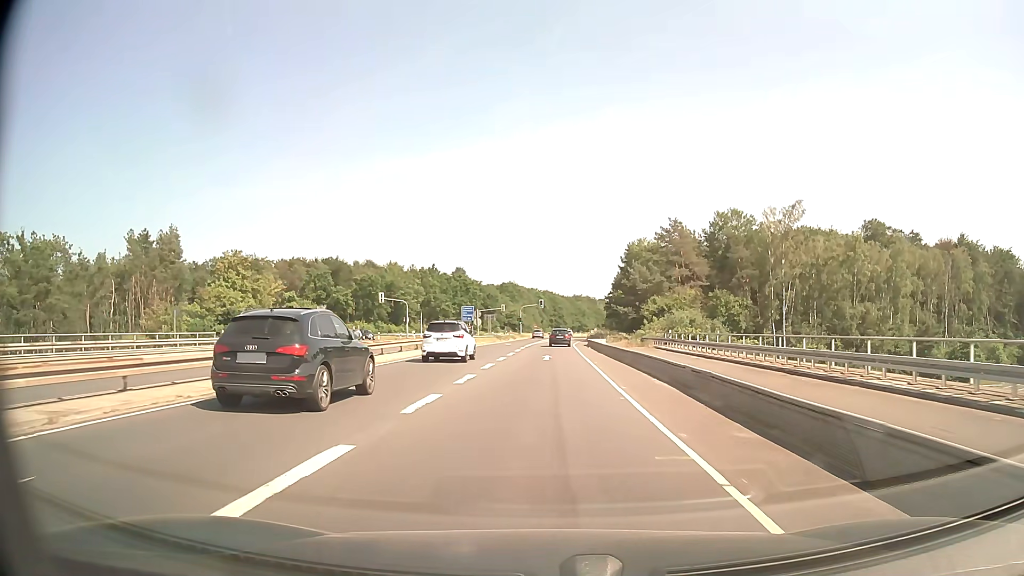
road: secondary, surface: asphalt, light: Day
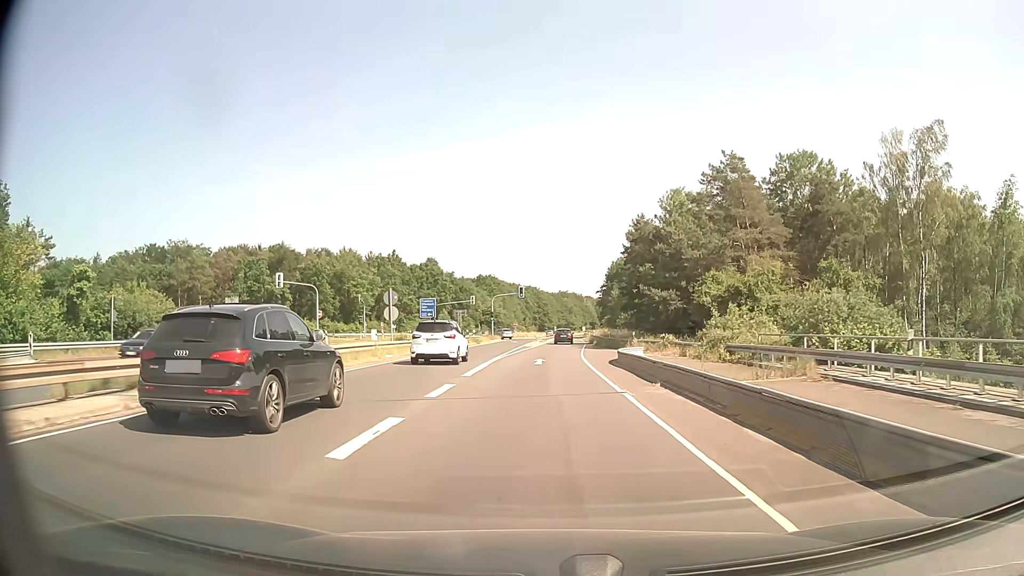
(+0.3, +33.9) m; +1°
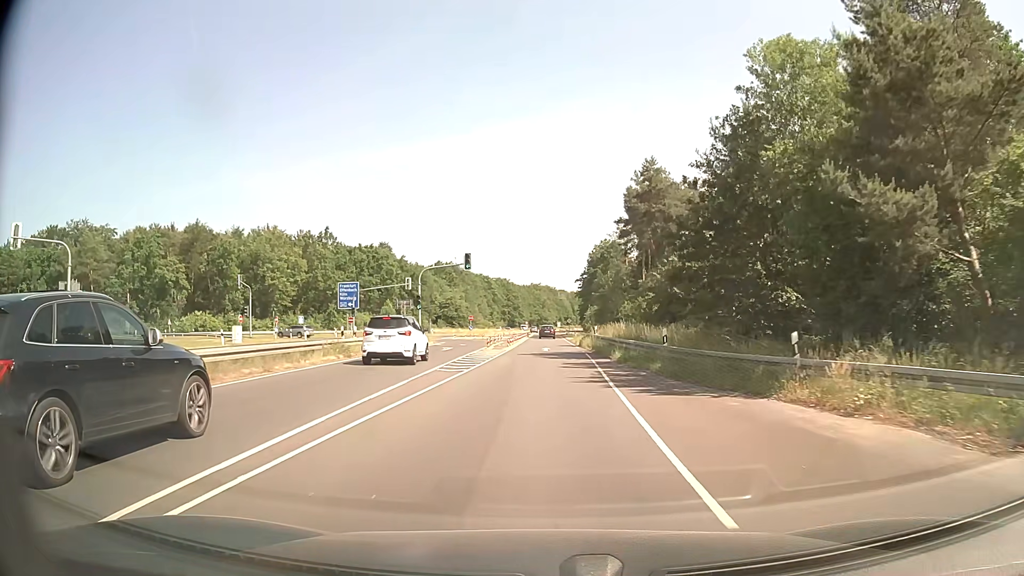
(+0.7, +34.2) m; +2°
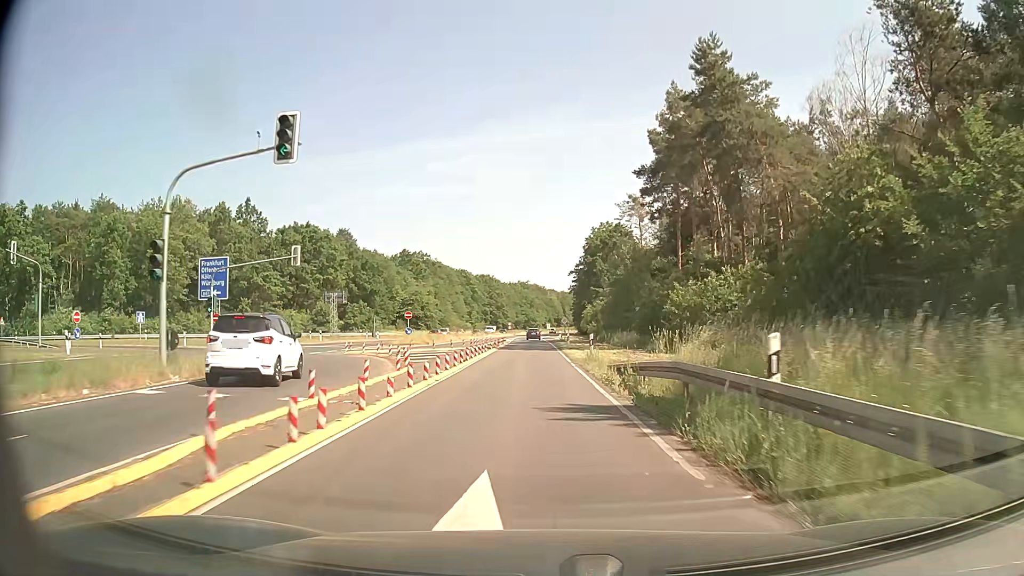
(+0.5, +33.8) m; +1°
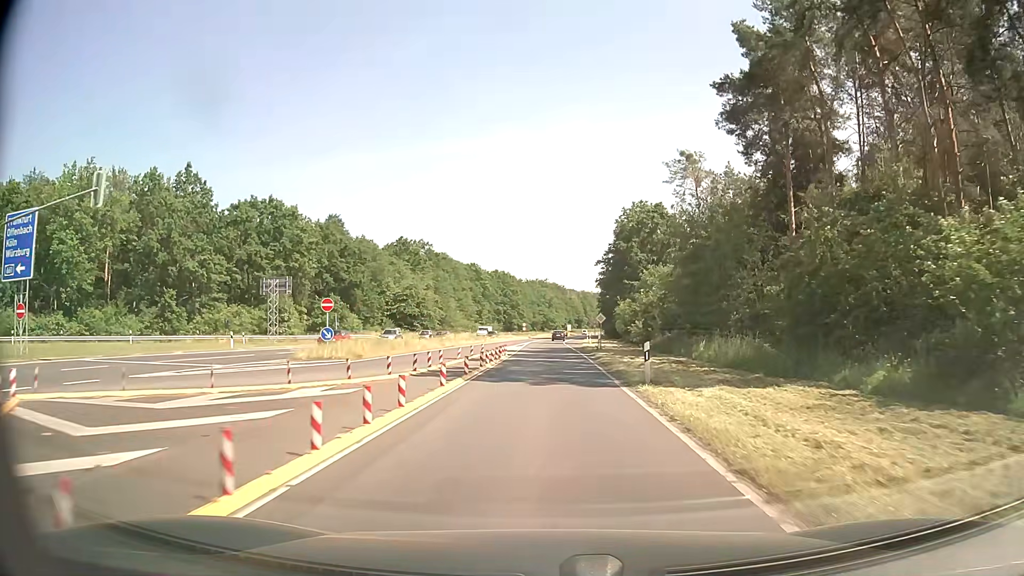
(-0.4, +25.4) m; -1°
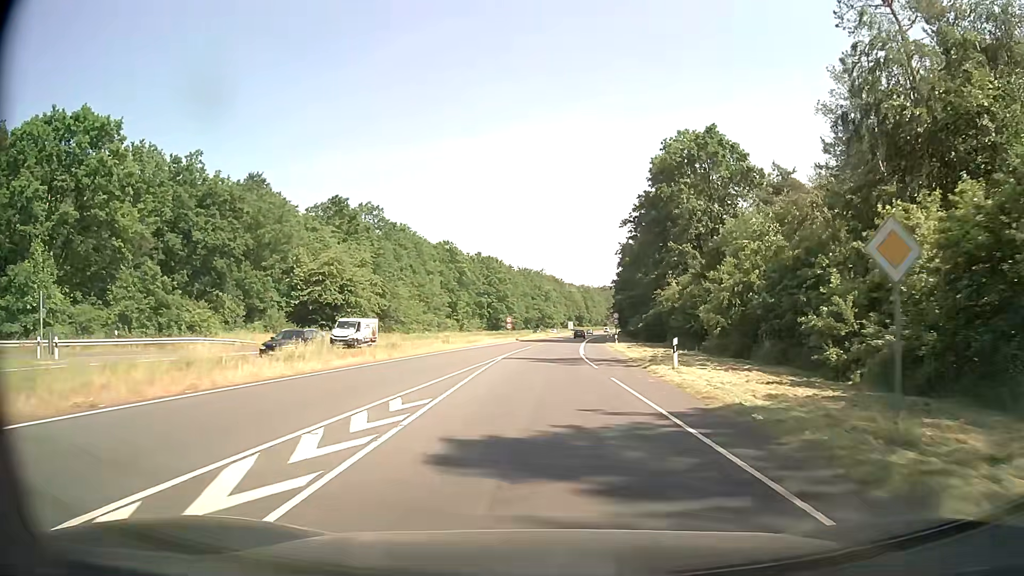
(0.0, +44.0) m; +1°
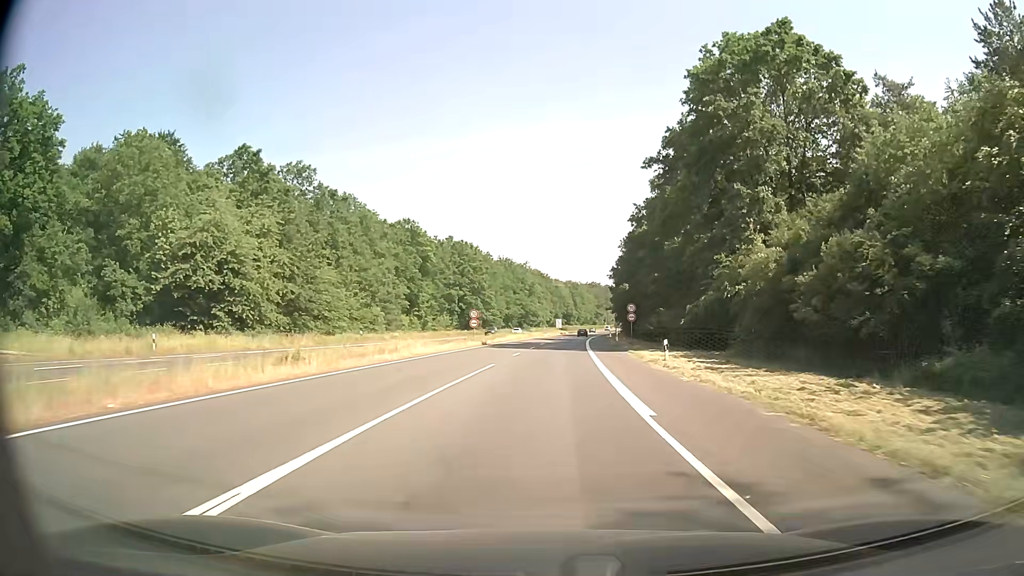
(+0.1, +27.5) m; +1°
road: motorway_link
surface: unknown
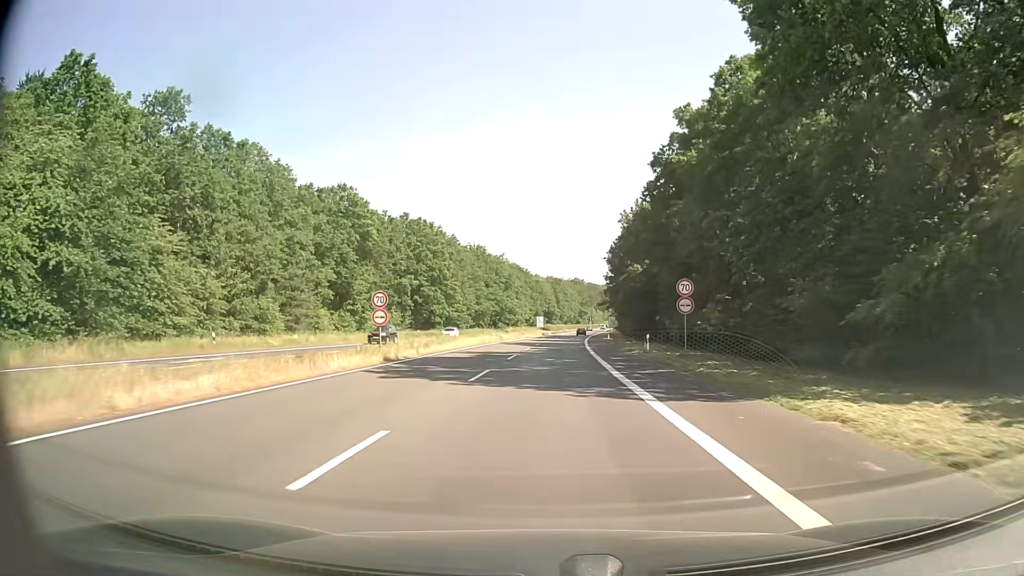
(+0.4, +28.3) m; +2°
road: secondary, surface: asphalt
(0, +10) (0, +20) (0, +30) (+1, +40) (+1, +50) (+2, +60) (+2, +70) (+3, +80) (+3, +90) (+4, +100) m
